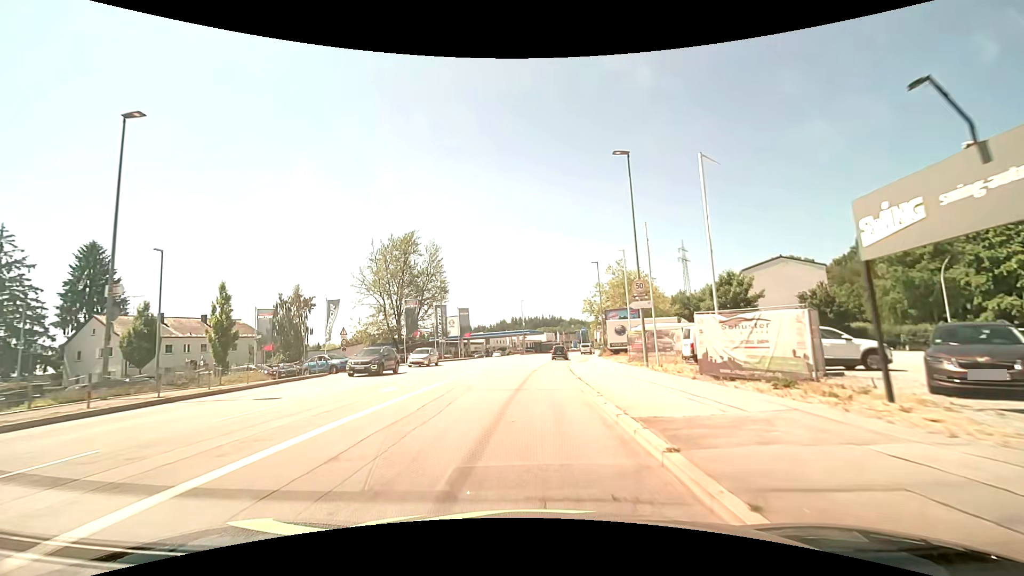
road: tertiary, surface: asphalt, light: Day
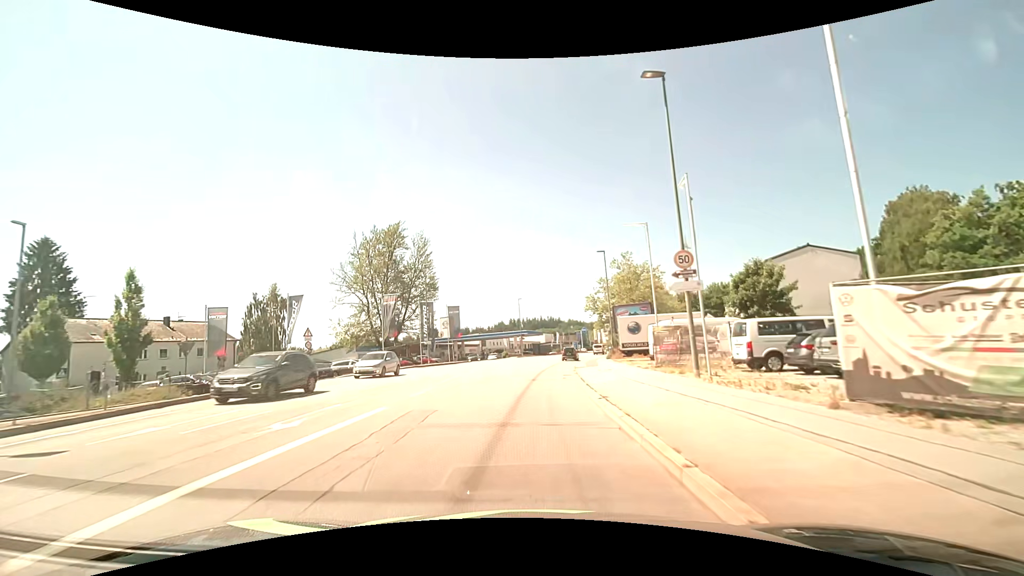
(0.0, +7.0) m; +1°
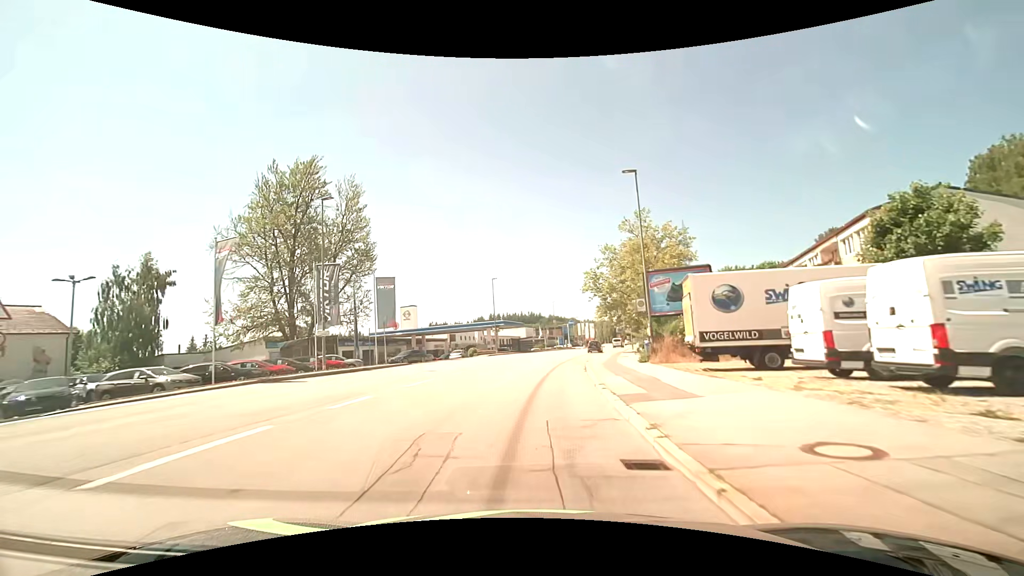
(+0.2, +21.5) m; +2°
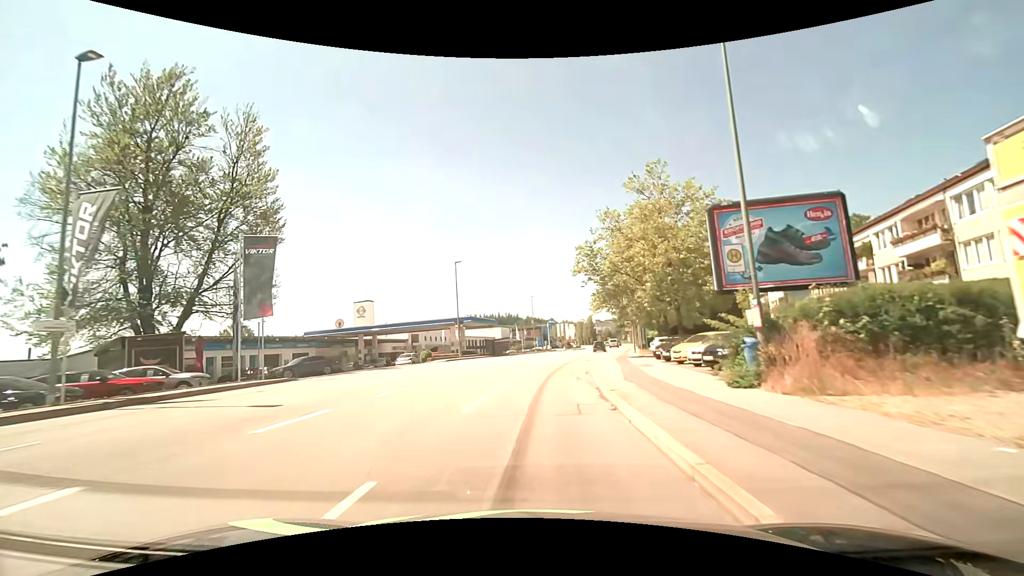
(+0.3, +14.8) m; +3°
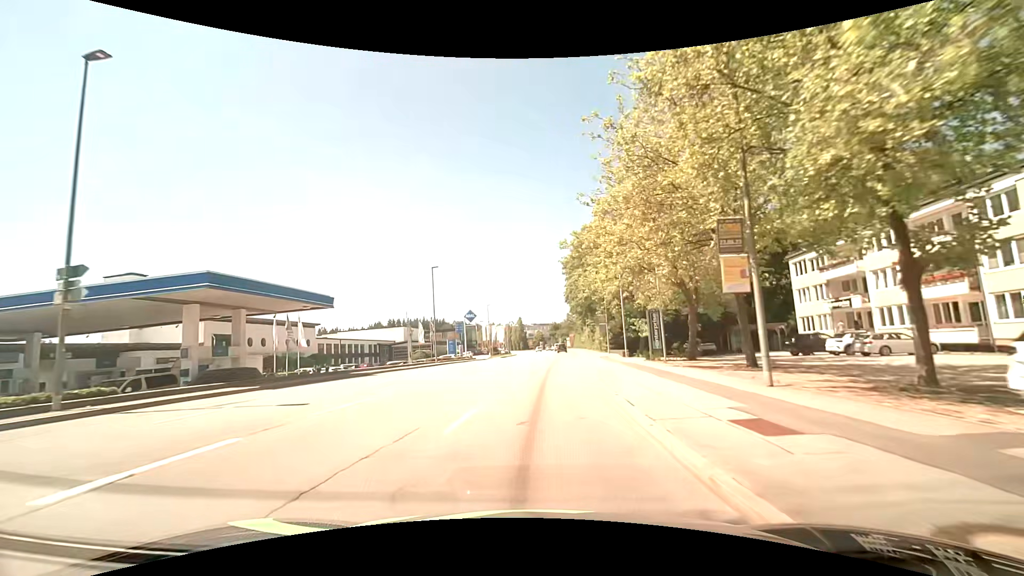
(+2.6, +38.3) m; +8°
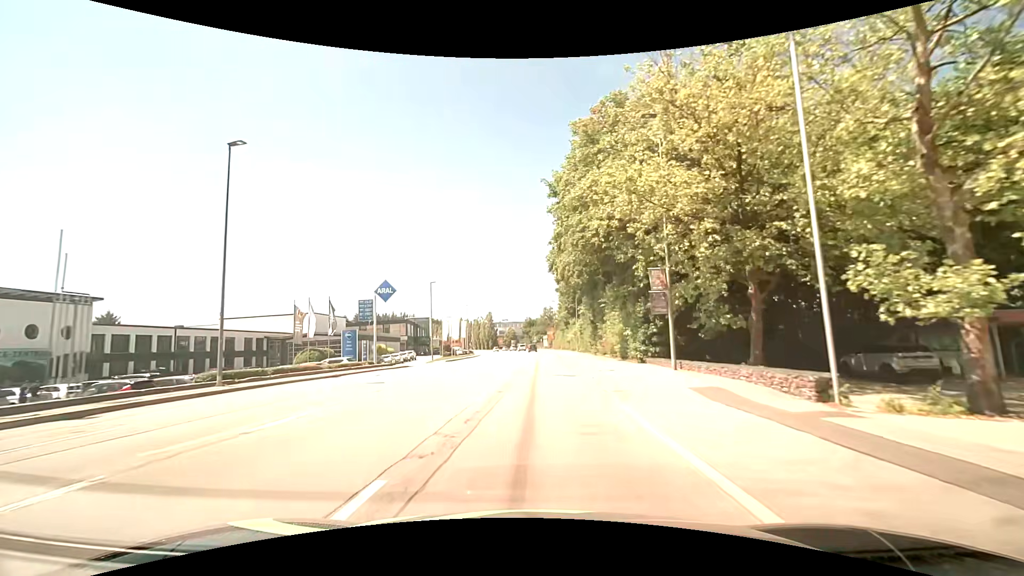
(+1.2, +32.1) m; +3°
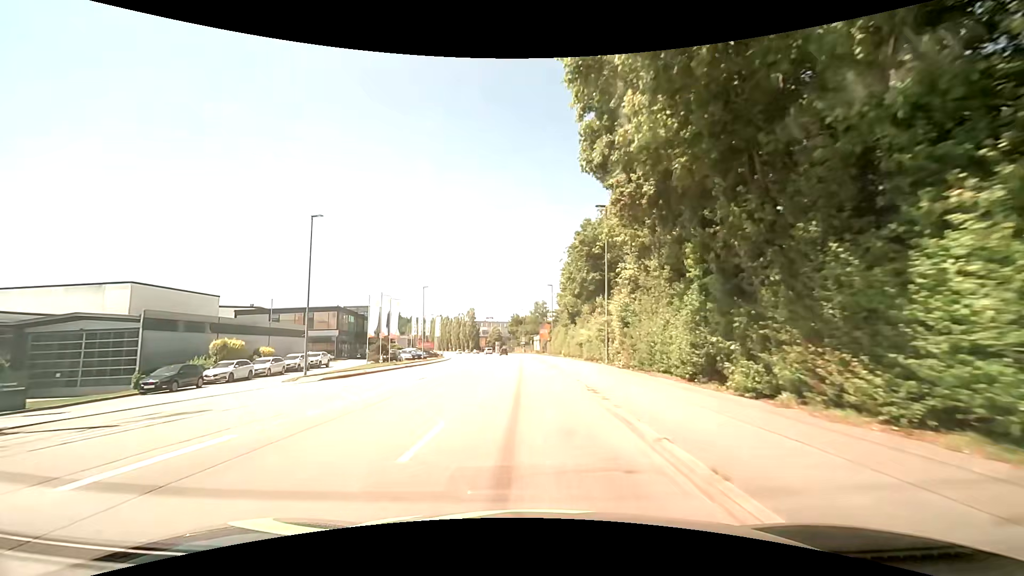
(+0.4, +33.4) m; +1°
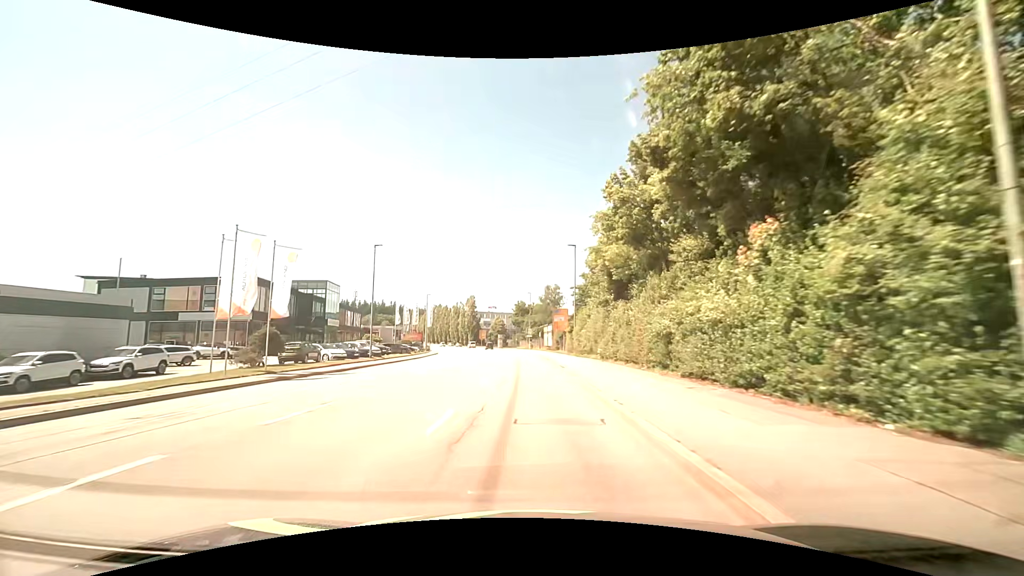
(-0.1, +25.9) m; -1°
(0, +10) (0, +20) (0, +30) (-1, +40) (-1, +50) (-2, +60) (-3, +70) (-4, +80) (-5, +90) (-6, +100) m
